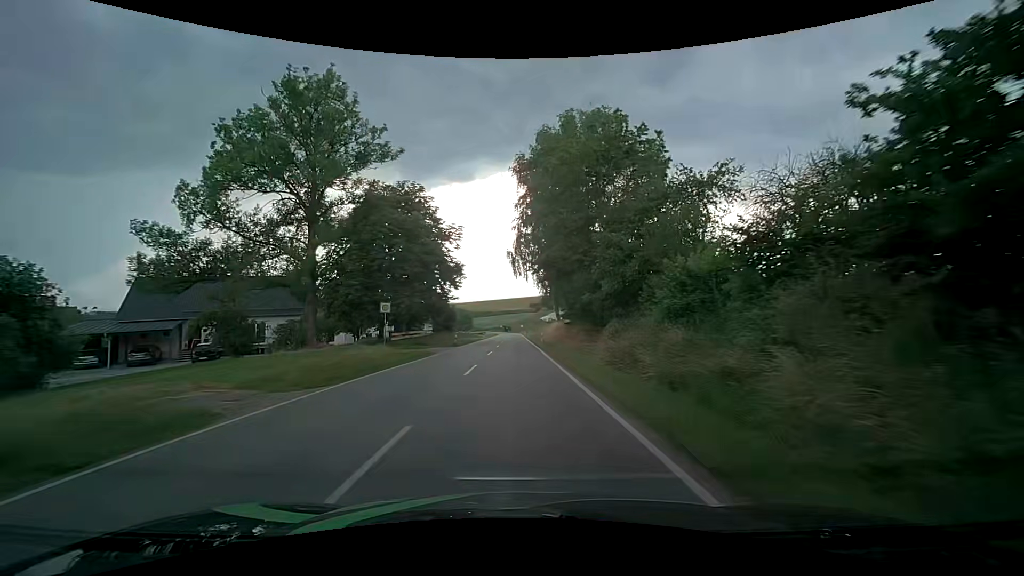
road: tertiary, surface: asphalt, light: Day
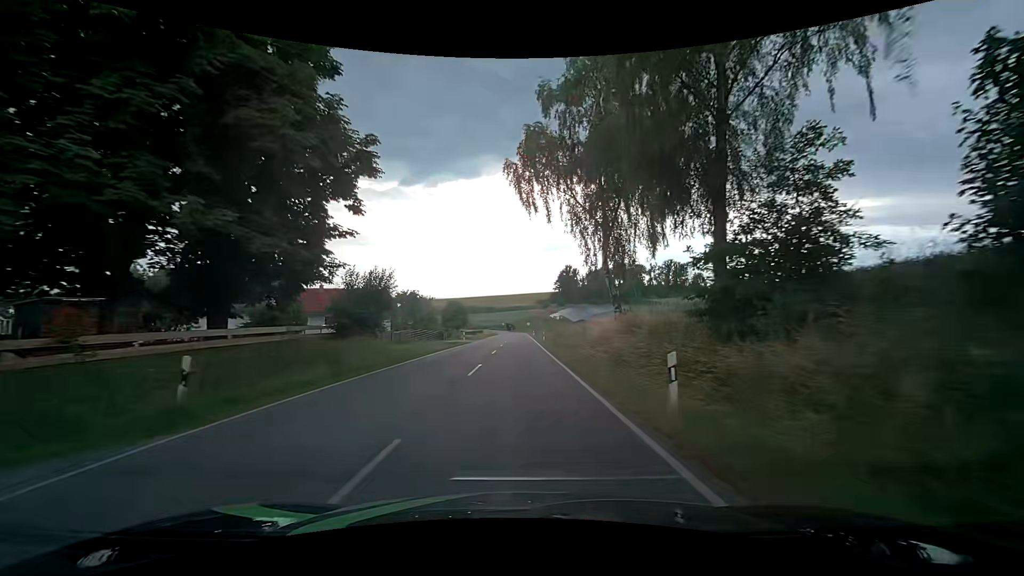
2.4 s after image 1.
(+0.1, +36.6) m; 0°
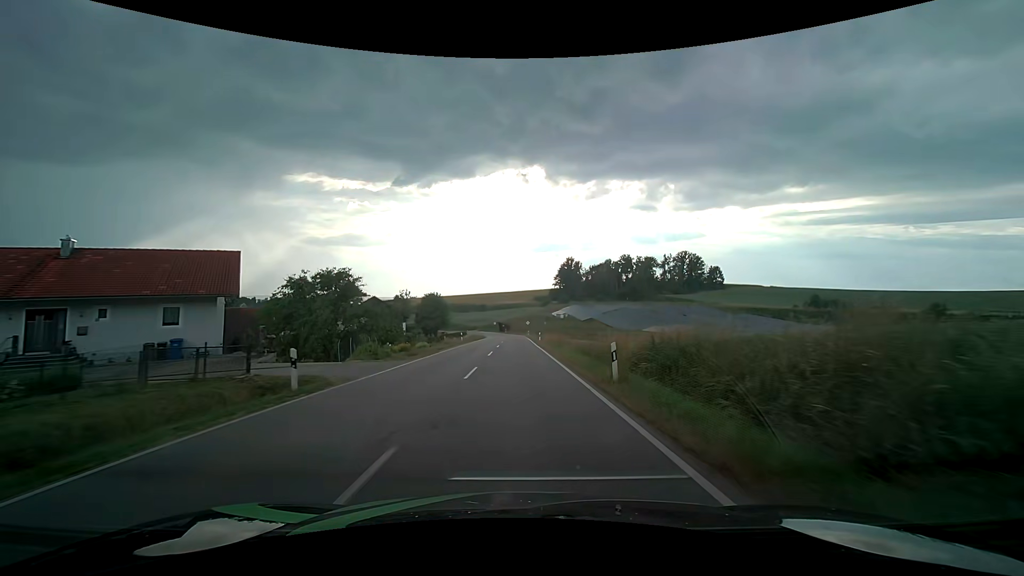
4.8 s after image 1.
(+0.2, +36.0) m; +1°
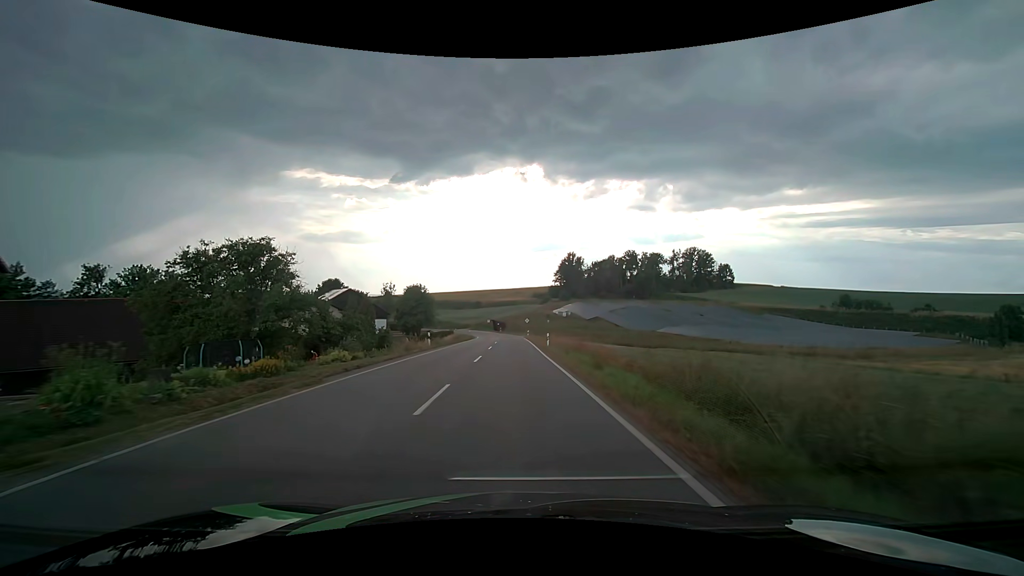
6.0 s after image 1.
(+0.1, +17.8) m; 0°
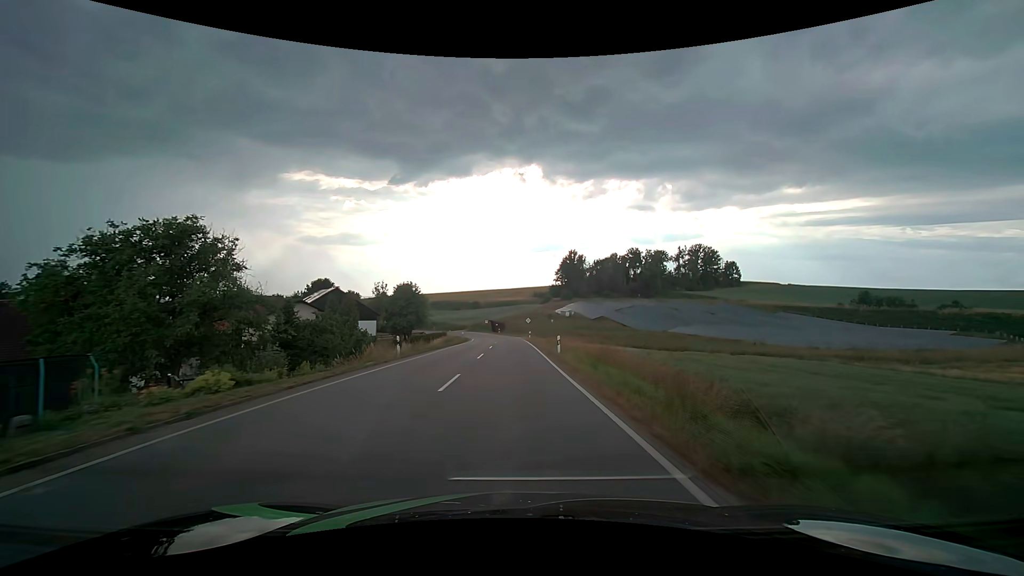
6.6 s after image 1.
(0.0, +8.9) m; 0°
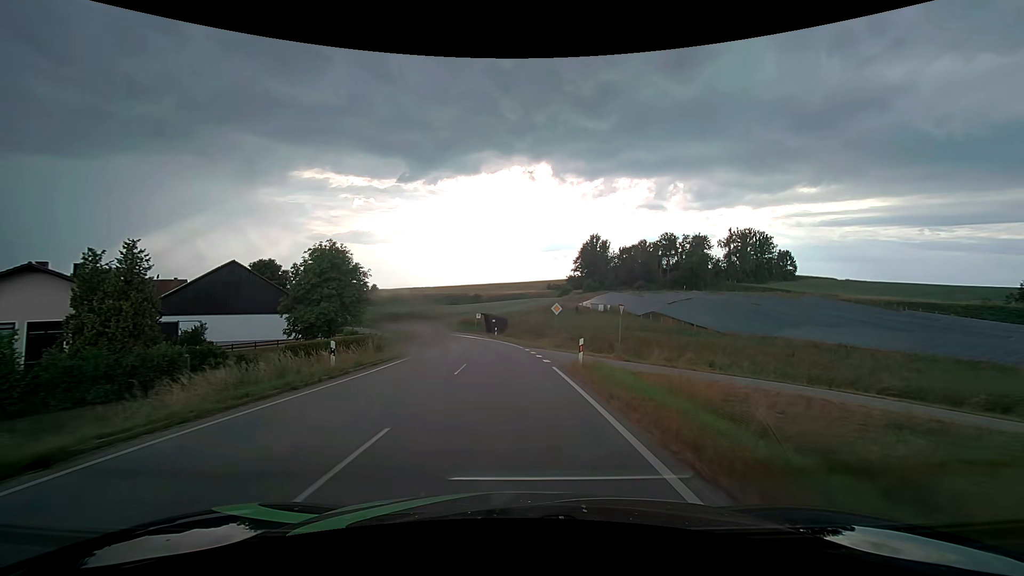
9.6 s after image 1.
(-0.2, +43.8) m; -1°
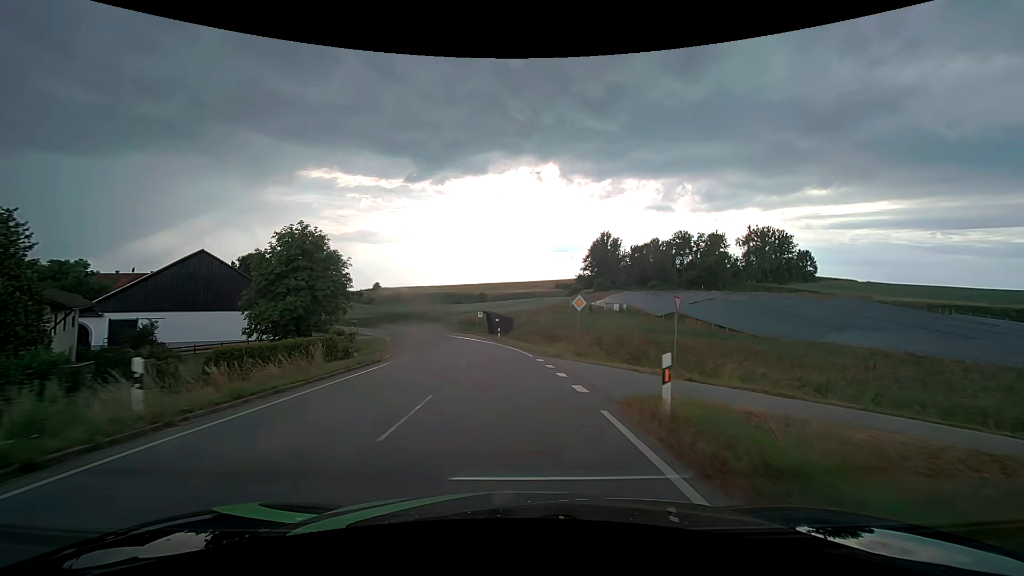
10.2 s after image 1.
(-0.1, +8.6) m; -1°
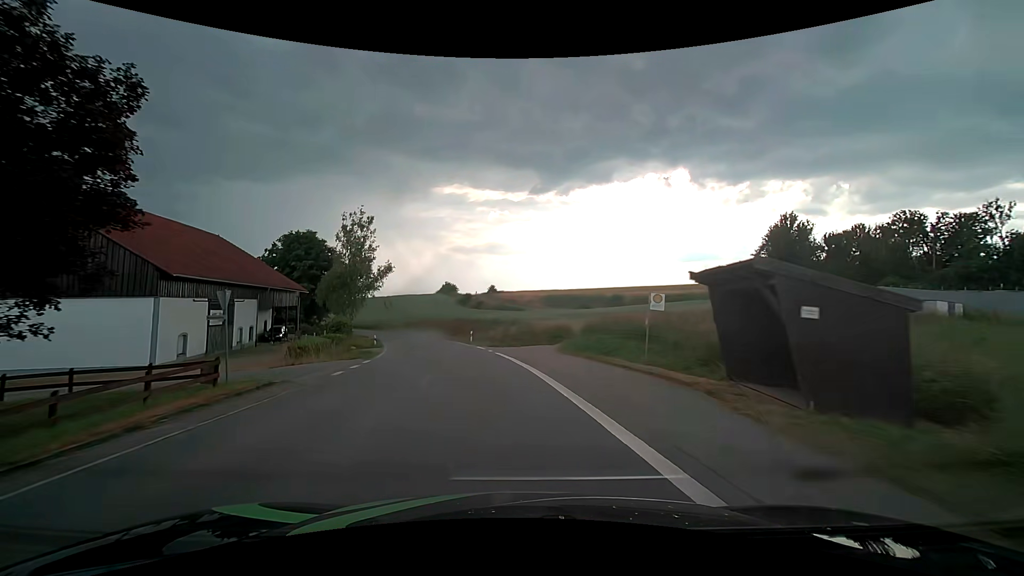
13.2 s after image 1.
(-4.2, +42.4) m; -14°
(0, +10) (-1, +20) (-3, +30) (-5, +40) (-8, +49) (-11, +59) (-15, +68) (-19, +77) (-23, +86) (-29, +94) m
